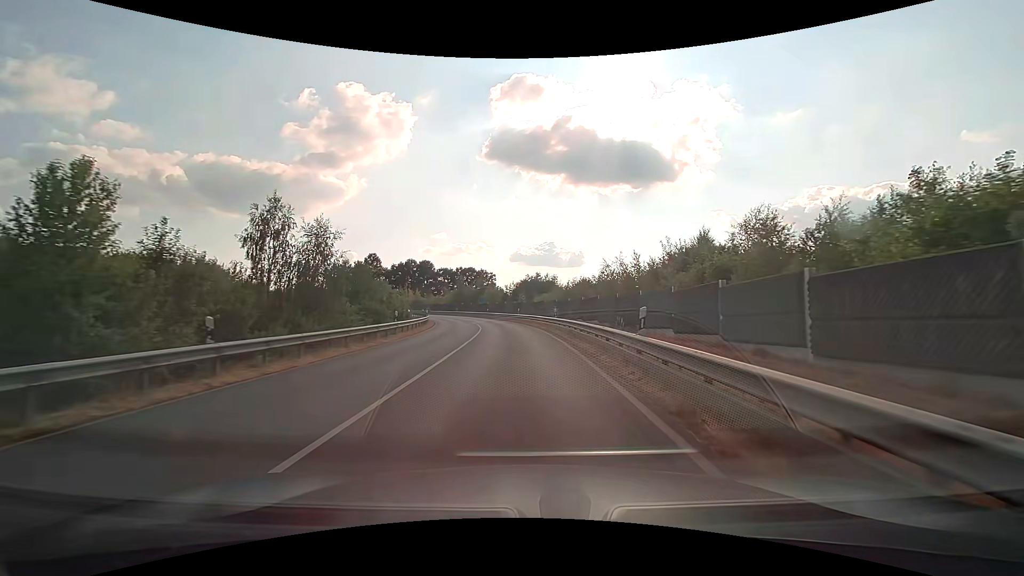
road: secondary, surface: asphalt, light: Day
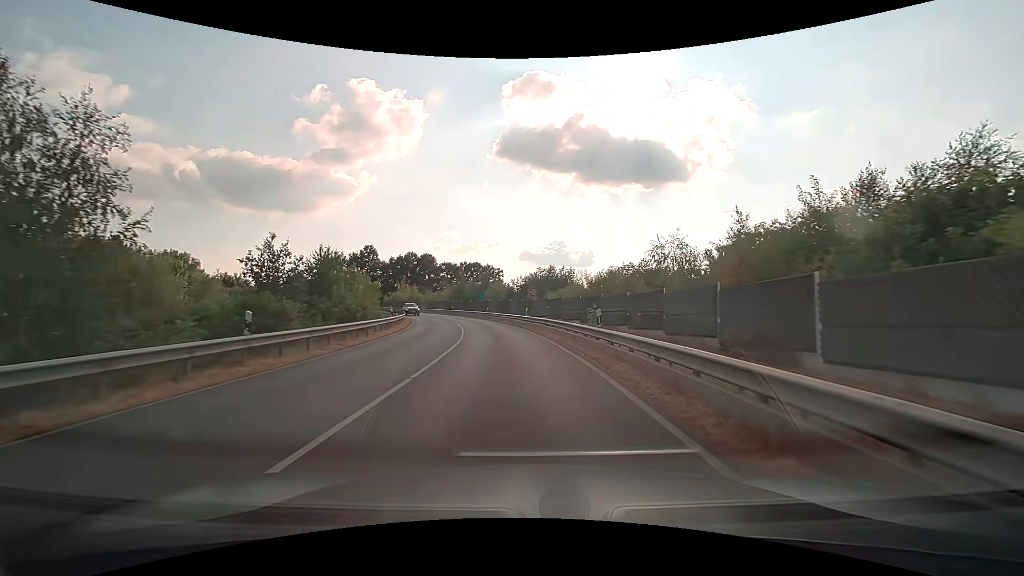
(-0.1, +15.2) m; -1°
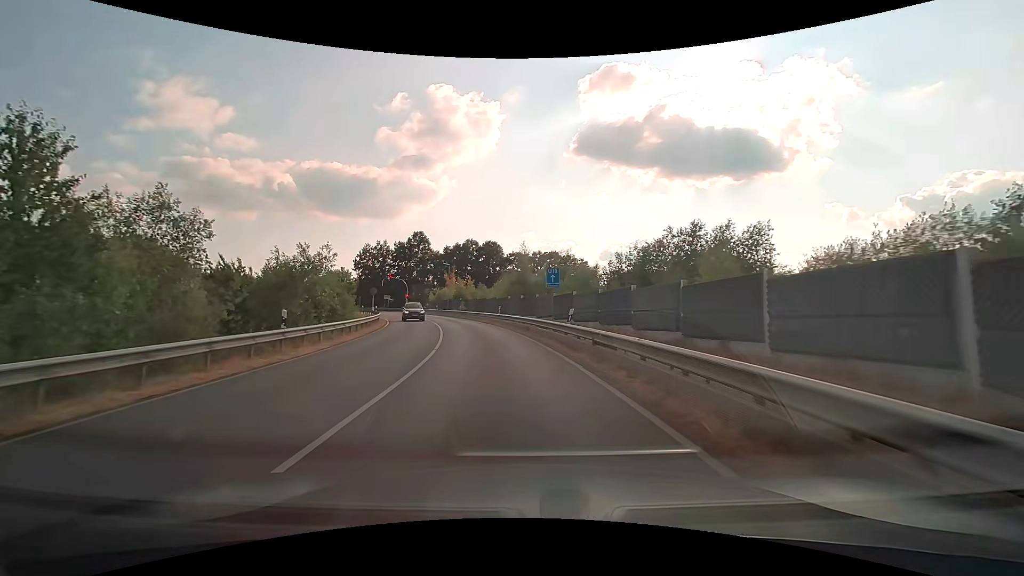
(-2.5, +37.9) m; -9°
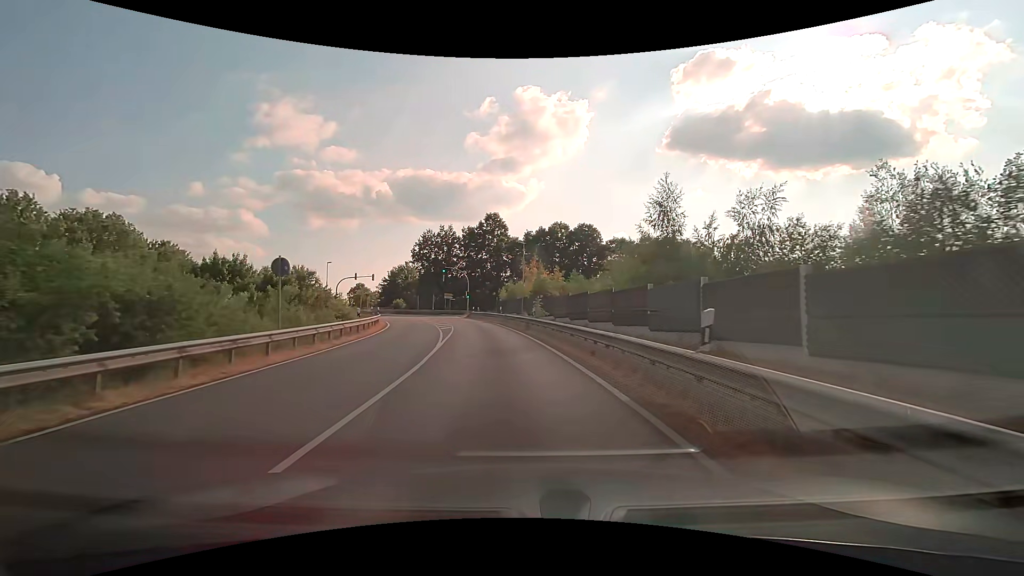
(-2.8, +30.2) m; -10°
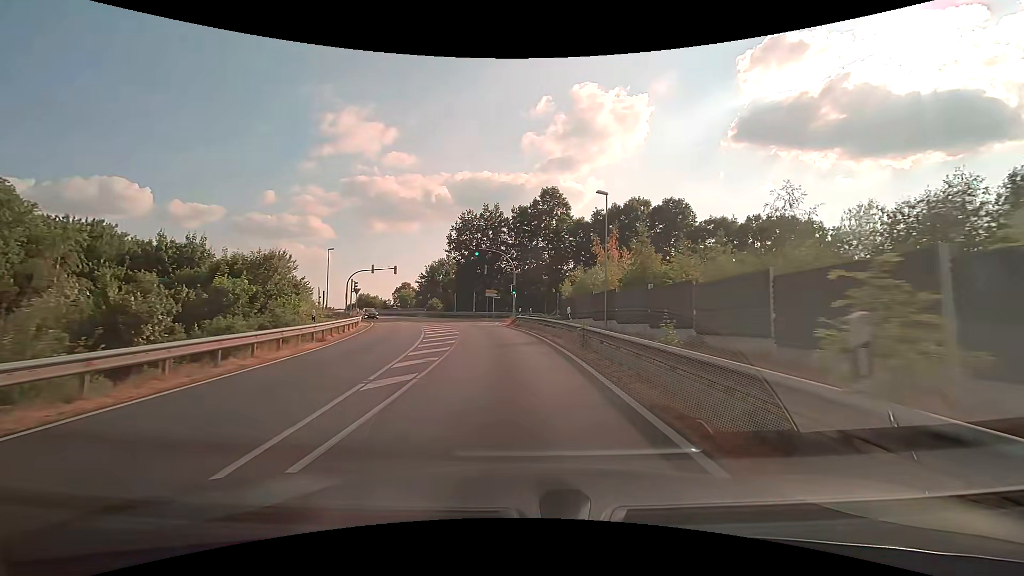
(-1.3, +22.8) m; -7°
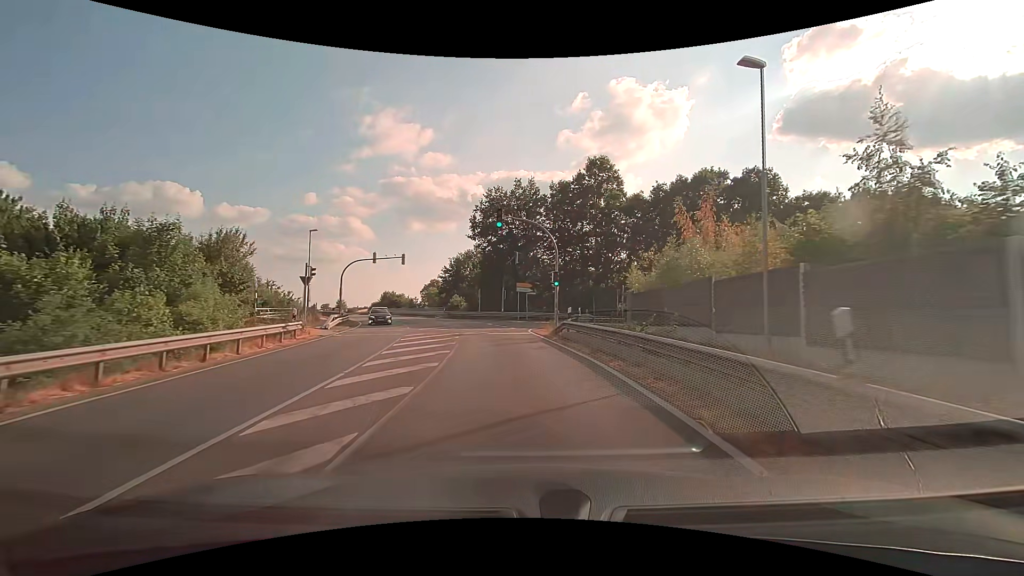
(-0.6, +15.2) m; -4°
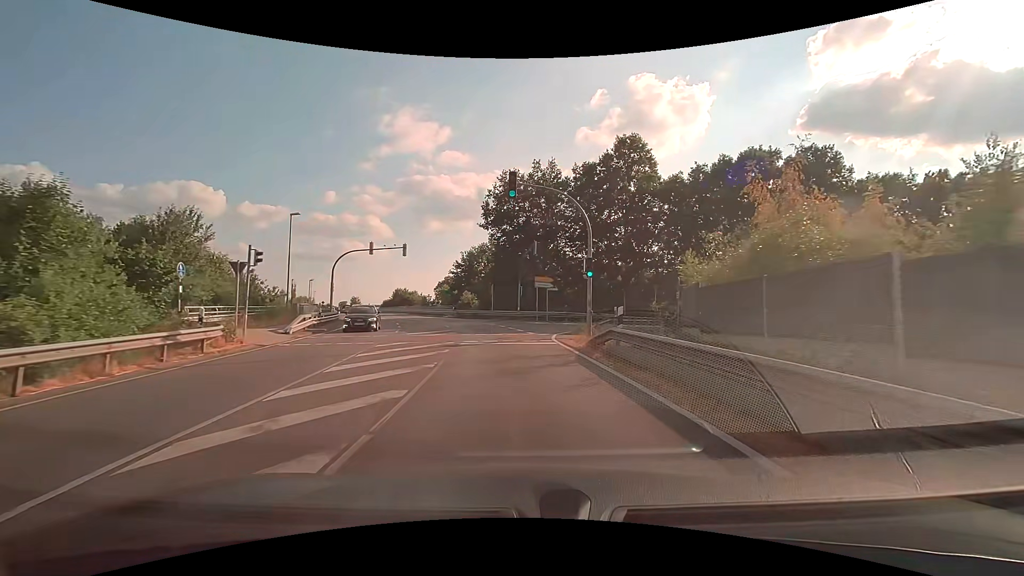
(-0.1, +7.3) m; -2°
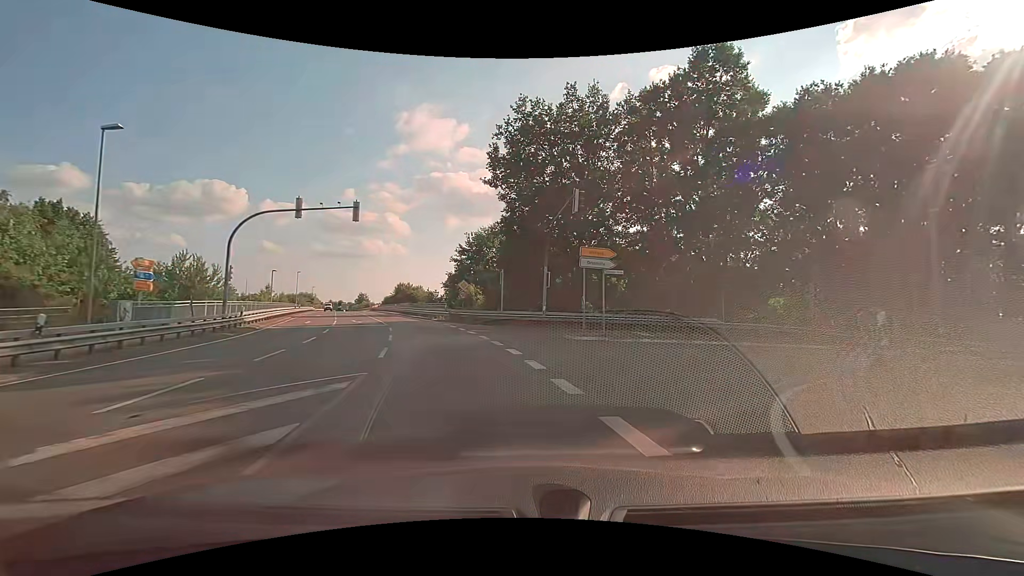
(-0.6, +18.5) m; -2°
(+2, +10) (+8, +17) (+17, +21) (+27, +24) (+37, +27) (+46, +29) (+56, +31) (+66, +33) (+76, +34) (+86, +35) m
